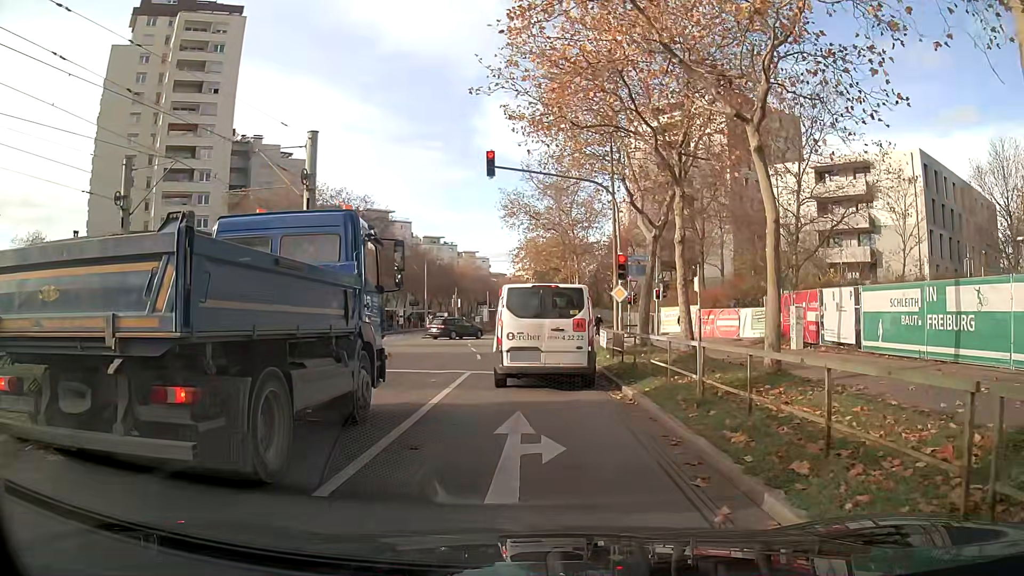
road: tertiary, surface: asphalt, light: Day
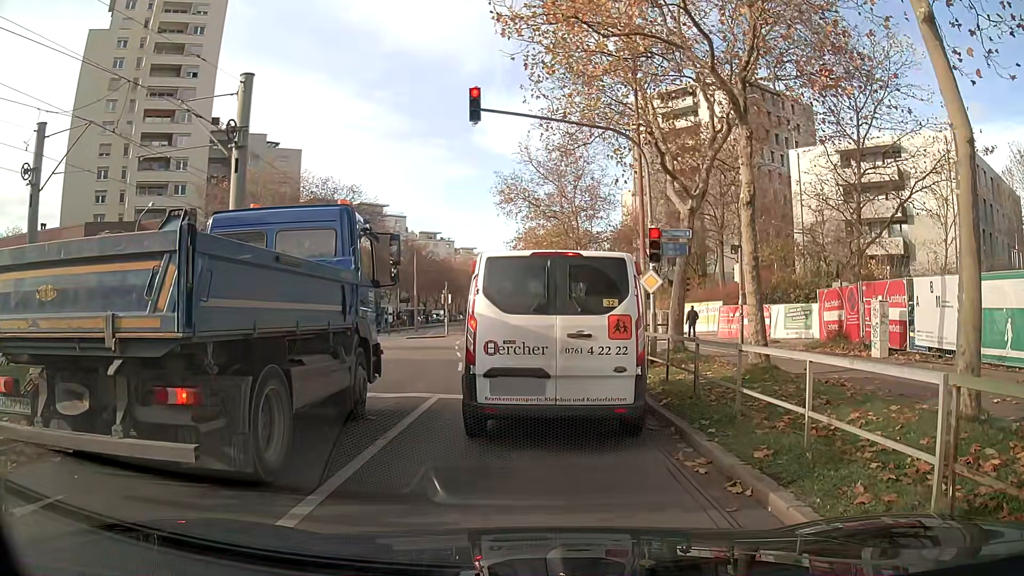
(-0.1, +5.6) m; -1°
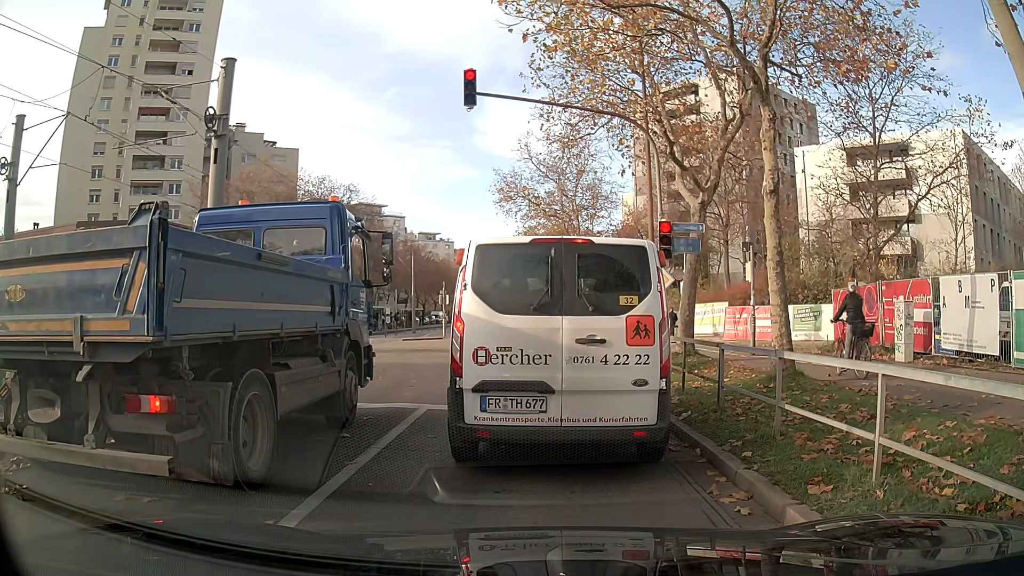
(0.0, +1.3) m; 0°
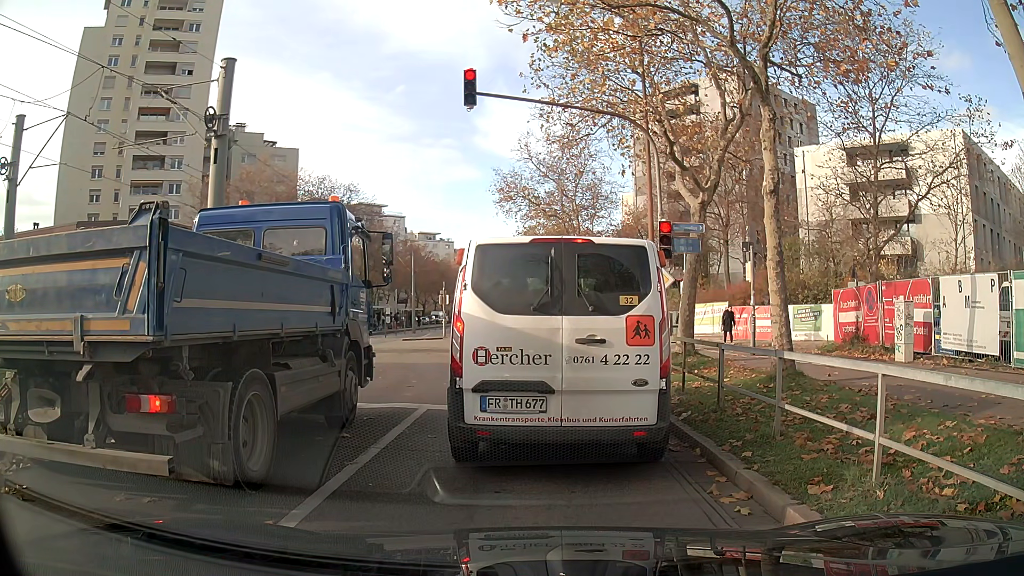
(0.0, 0.0) m; 0°
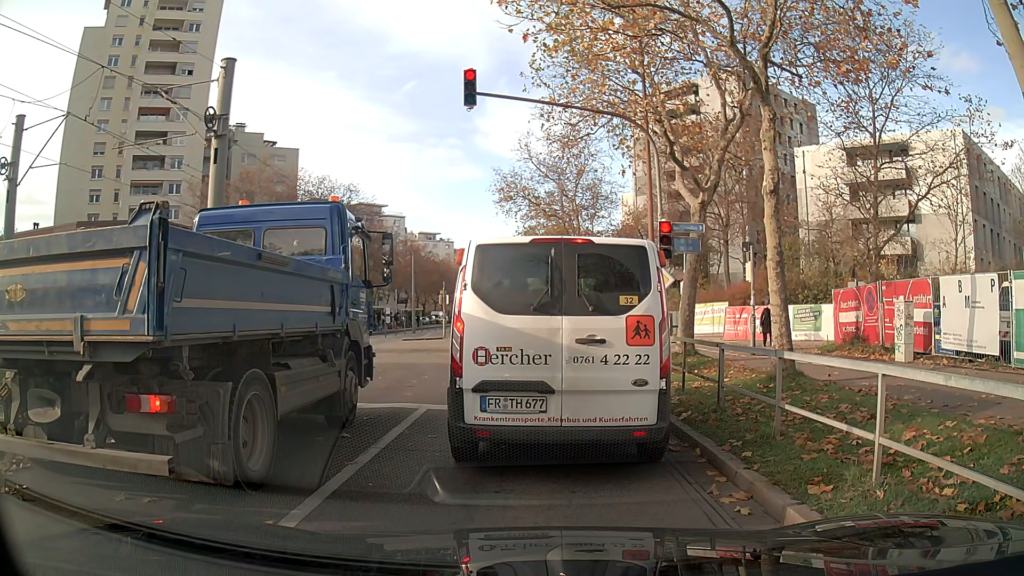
(0.0, 0.0) m; 0°
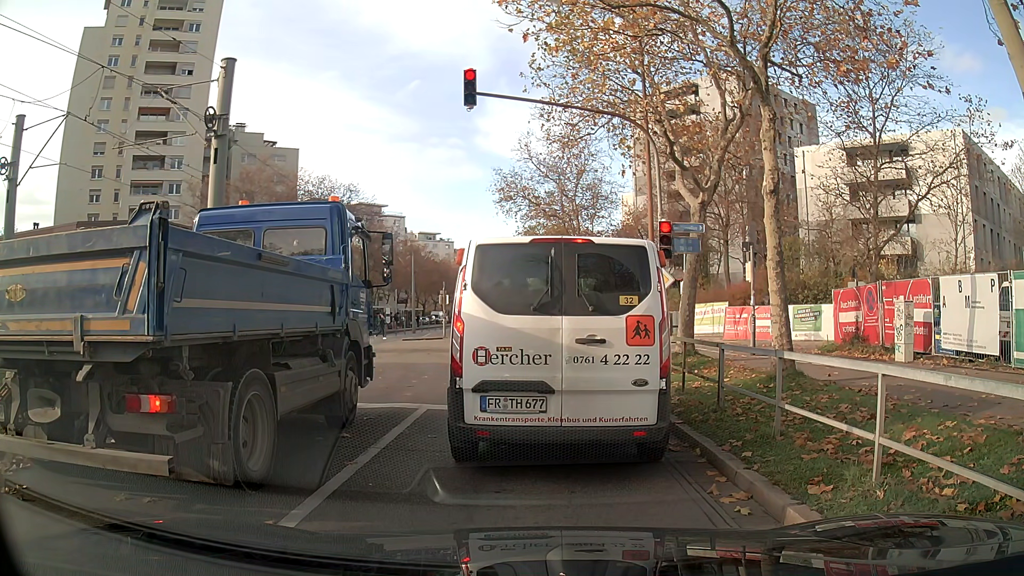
(0.0, 0.0) m; 0°
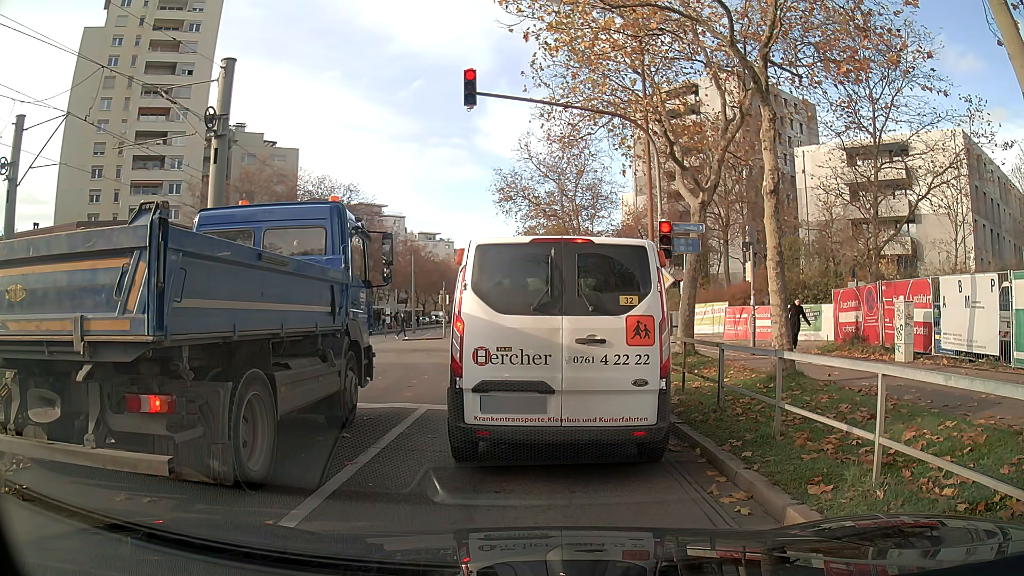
(0.0, 0.0) m; 0°
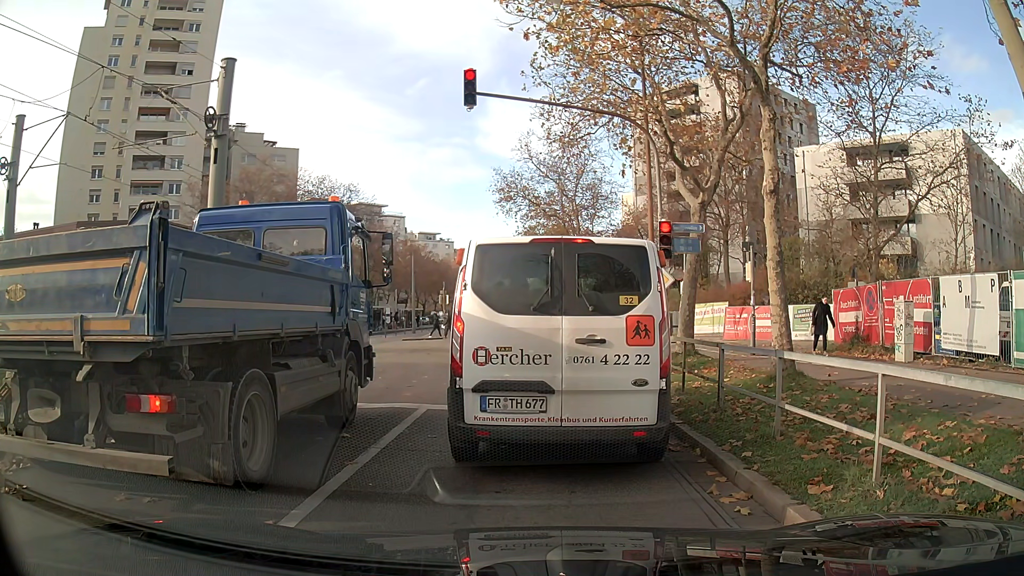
(0.0, 0.0) m; 0°
